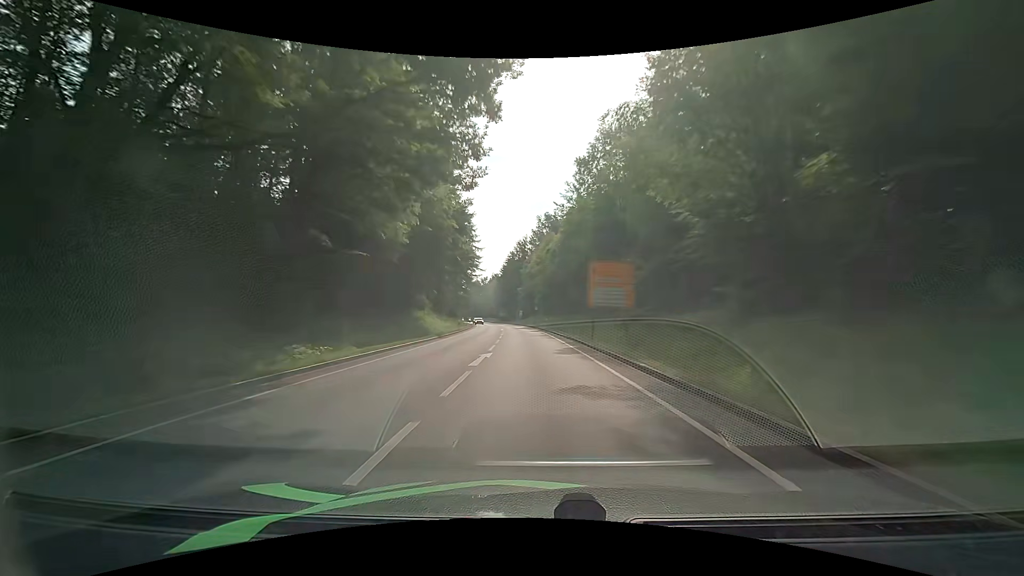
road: primary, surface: asphalt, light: Day
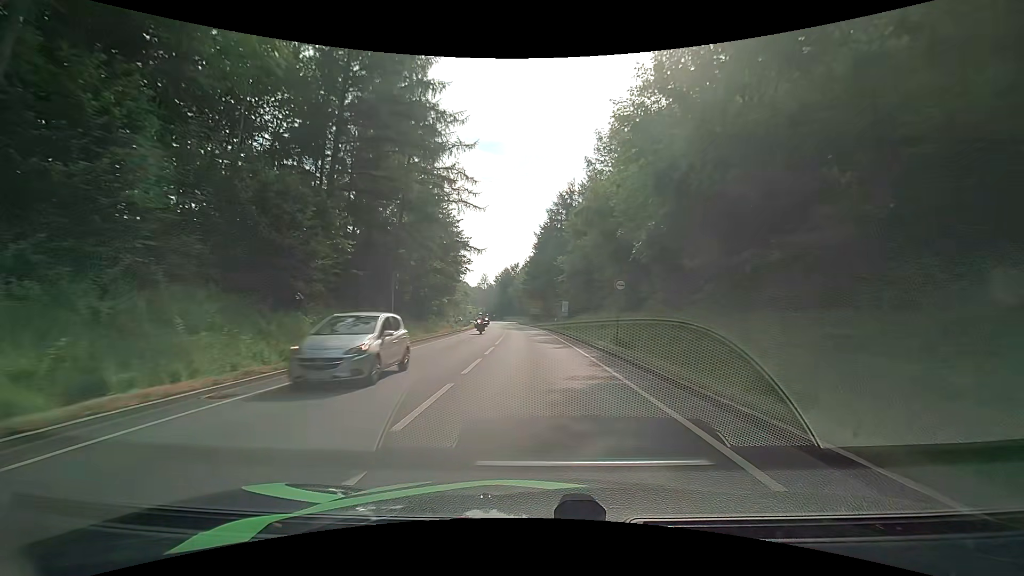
(-2.2, +56.6) m; -5°
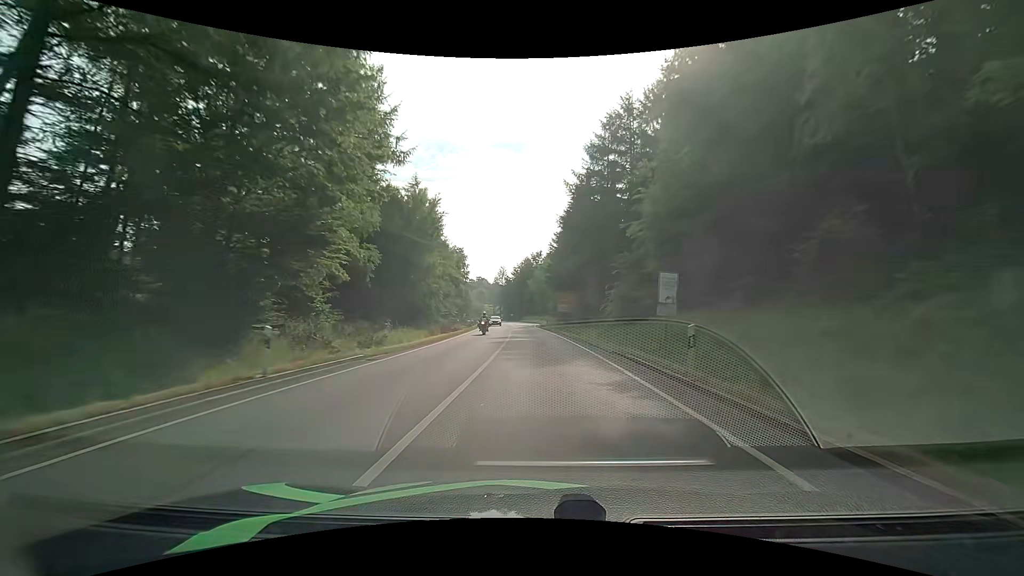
(-0.8, +34.0) m; -3°
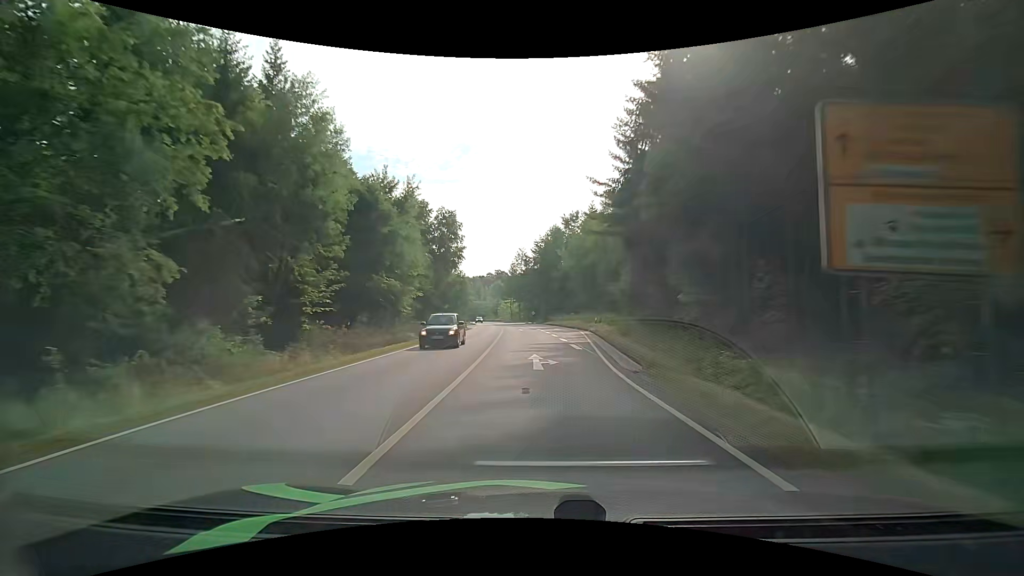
(-1.7, +56.7) m; -4°
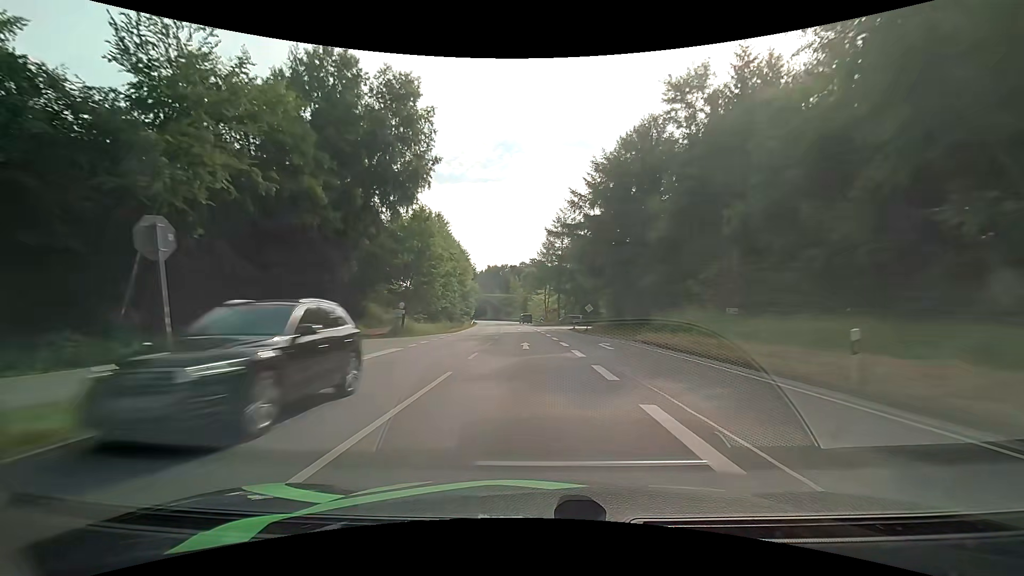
(-1.8, +57.0) m; -4°
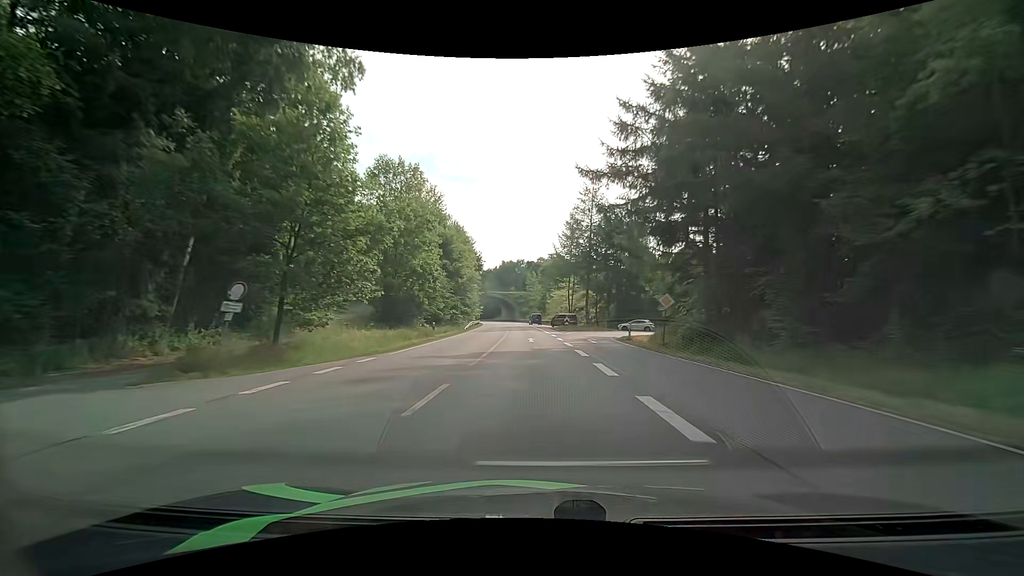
(-0.4, +23.0) m; -2°
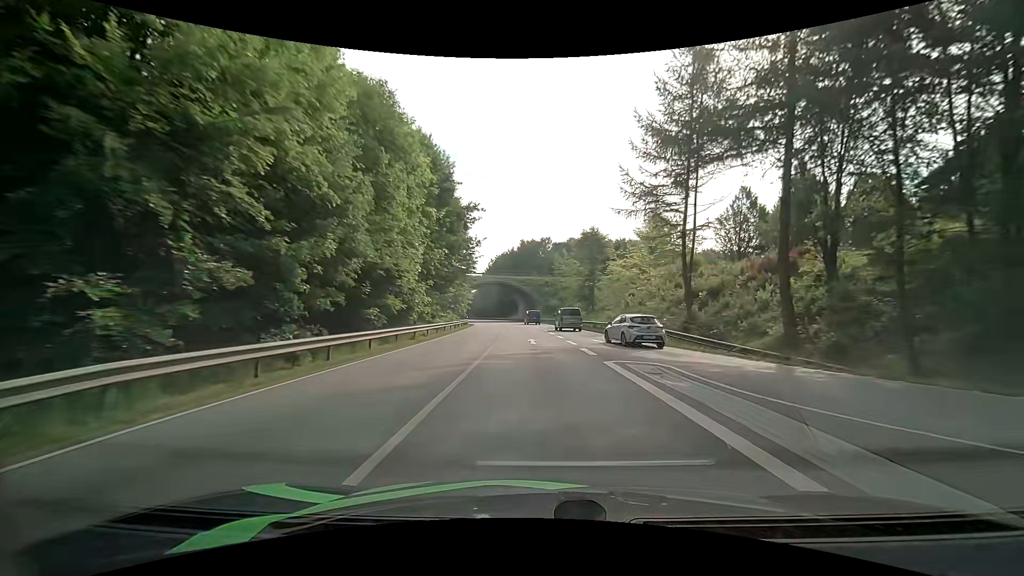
(-1.5, +54.7) m; -3°
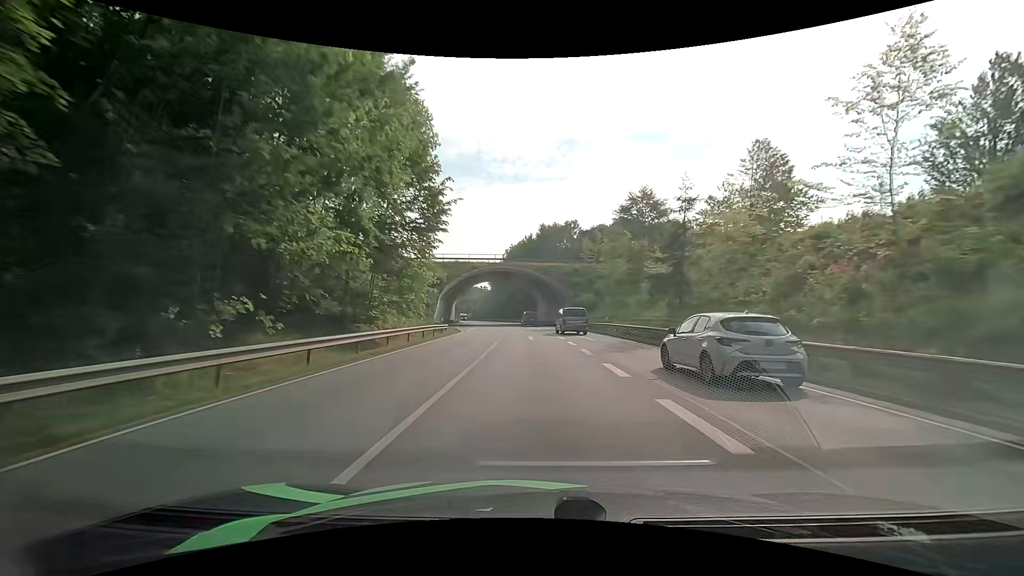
(-0.6, +29.6) m; -2°
(0, +10) (0, +20) (-1, +30) (-1, +40) (-2, +50) (-3, +60) (-3, +70) (-4, +80) (-6, +90) (-7, +100) m
